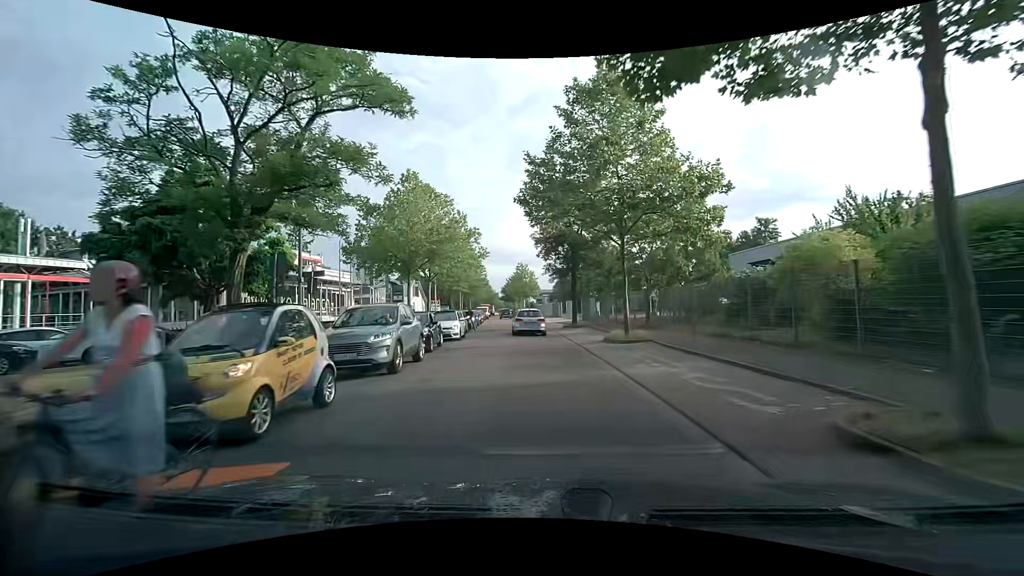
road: unclassified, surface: asphalt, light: Day
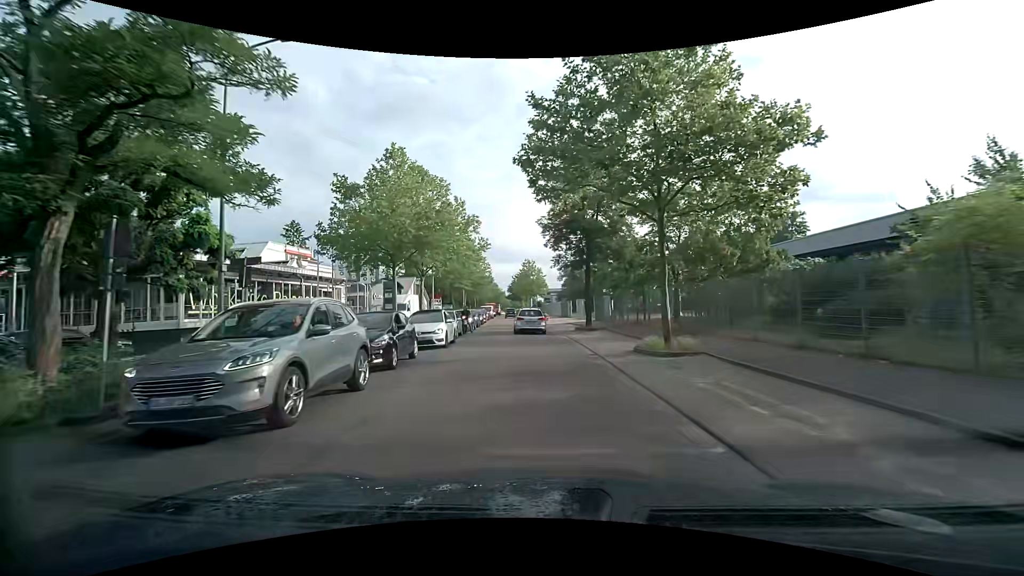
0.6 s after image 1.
(-0.1, +5.1) m; -1°
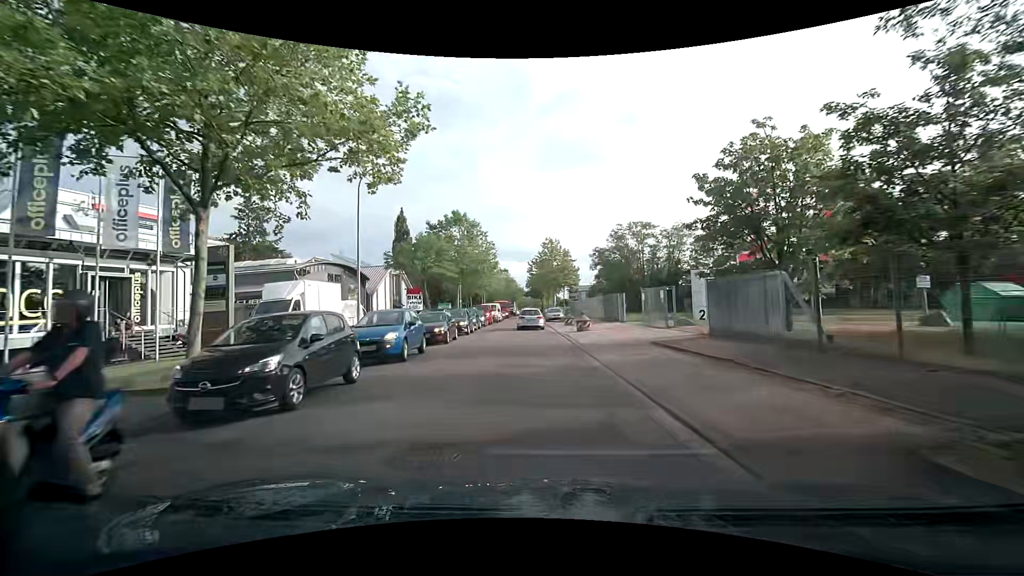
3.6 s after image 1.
(-0.5, +26.2) m; -2°
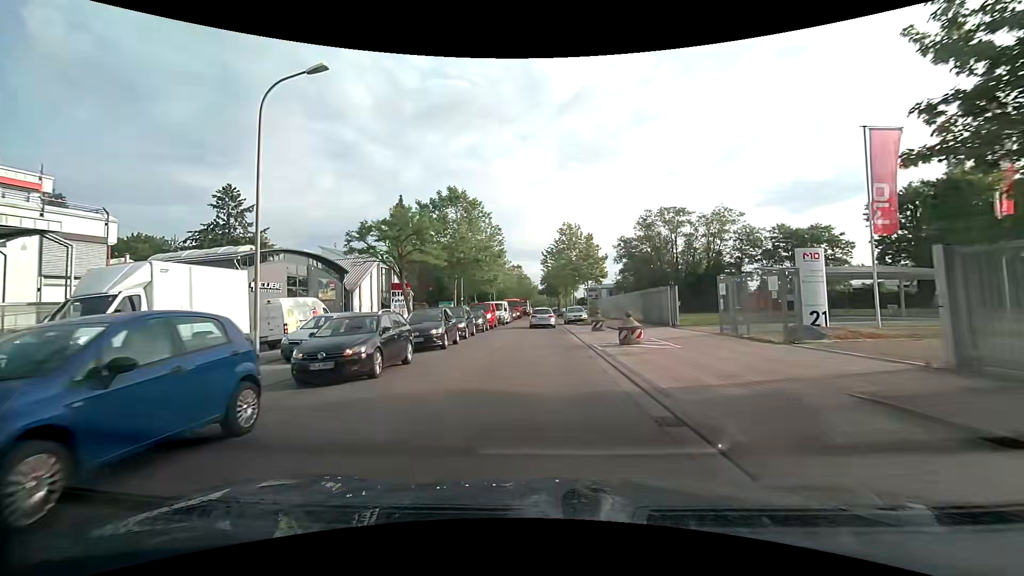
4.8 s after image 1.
(-0.2, +10.5) m; -1°
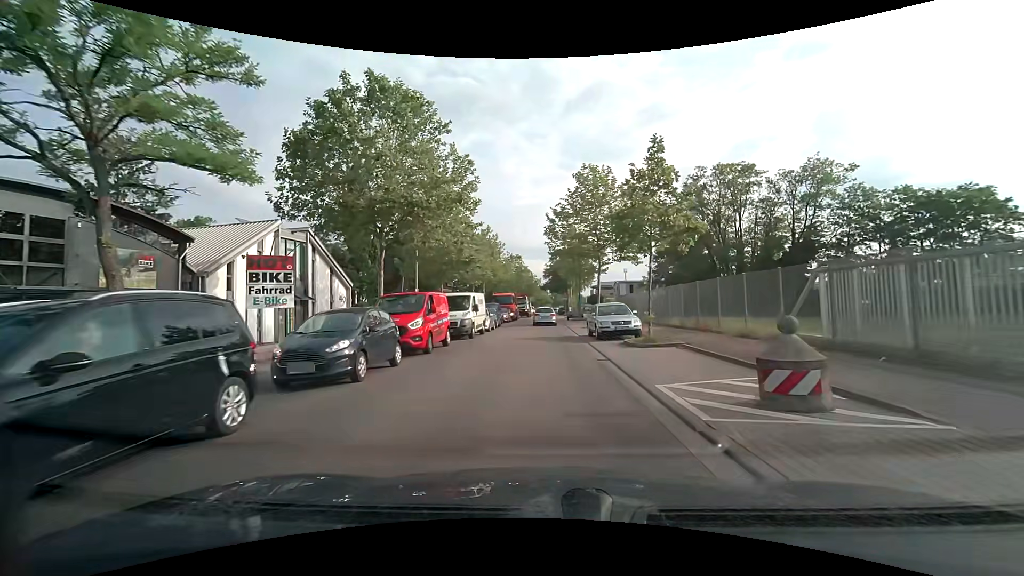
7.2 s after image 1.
(-0.3, +21.2) m; -1°
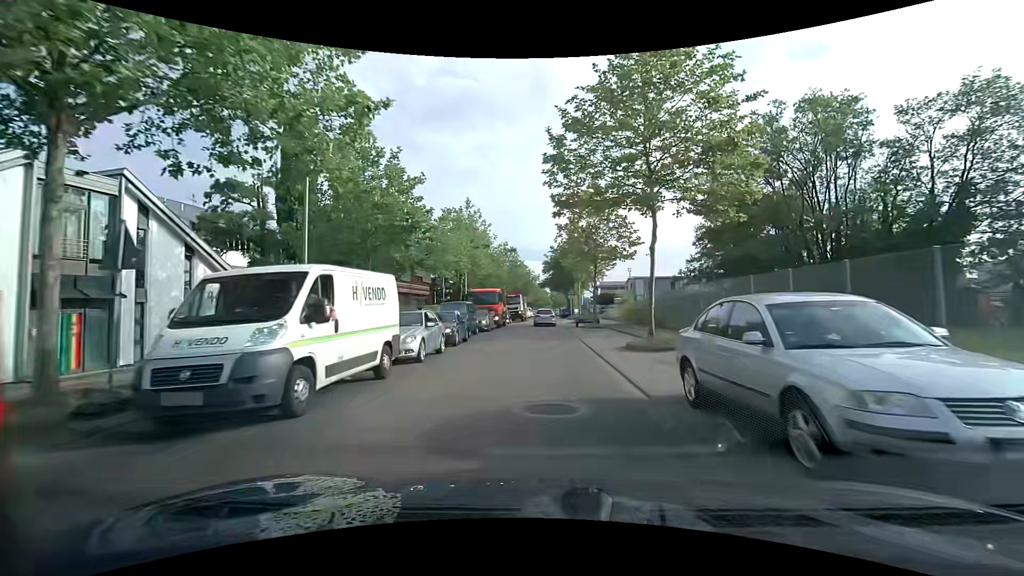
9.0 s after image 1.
(+0.1, +15.9) m; +1°
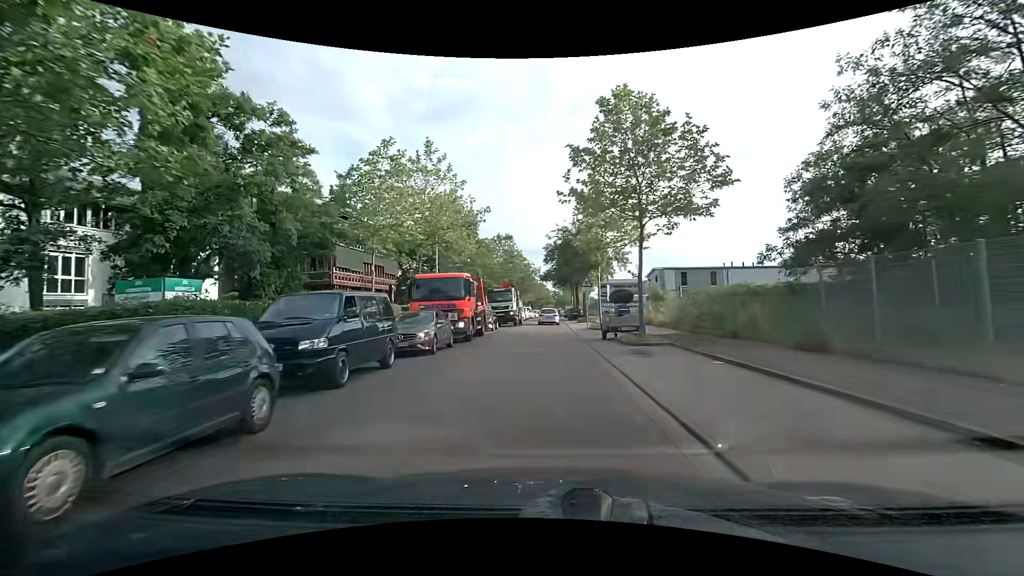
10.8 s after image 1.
(-0.1, +16.1) m; -1°
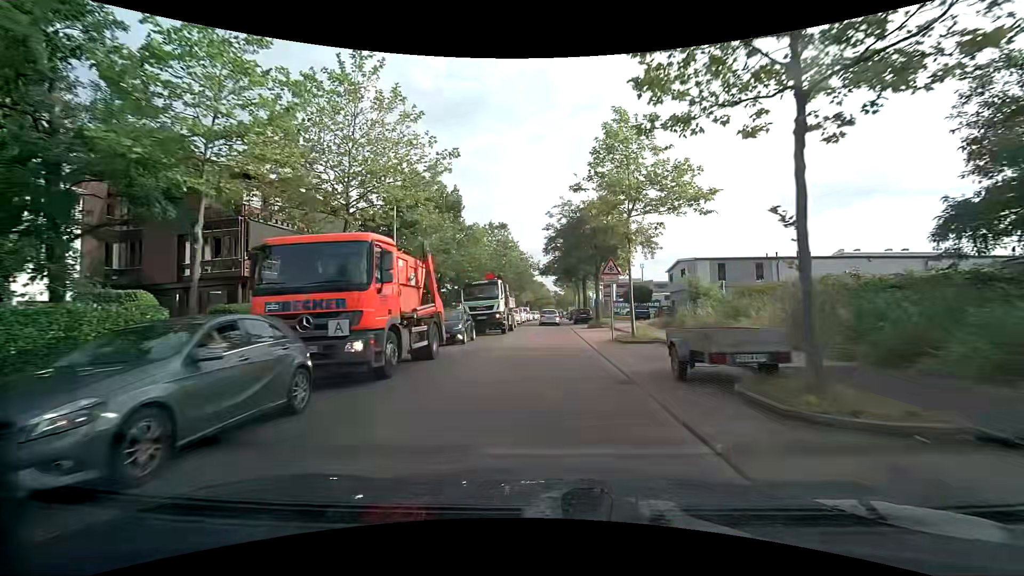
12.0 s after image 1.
(0.0, +11.6) m; 0°
(0, +10) (0, +20) (0, +30) (0, +40) (0, +50) (+1, +60) (+1, +70) (+1, +80) (+1, +90) (+2, +100) m
